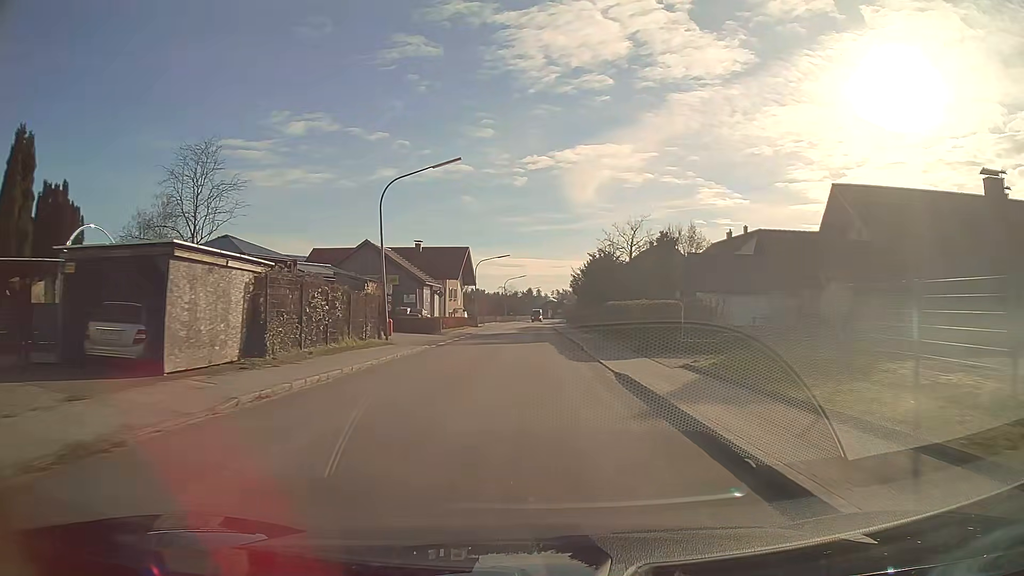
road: tertiary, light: Day
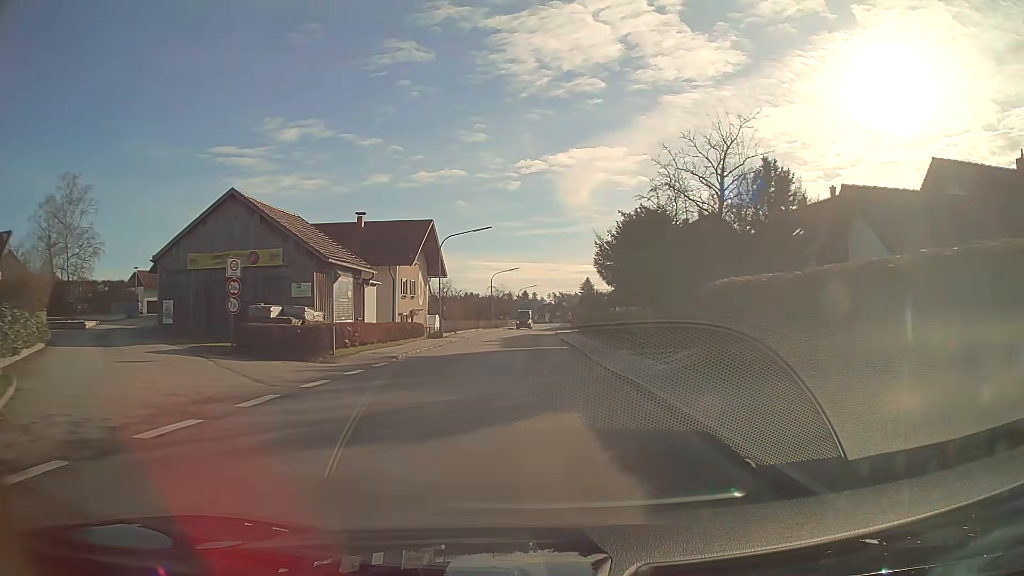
(+0.1, +24.9) m; 0°
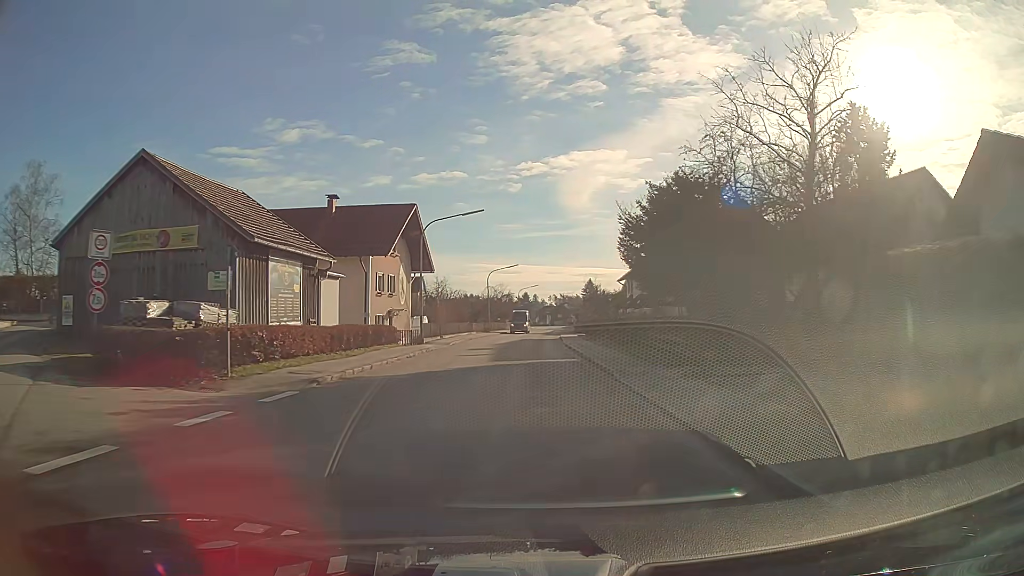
(0.0, +8.3) m; 0°
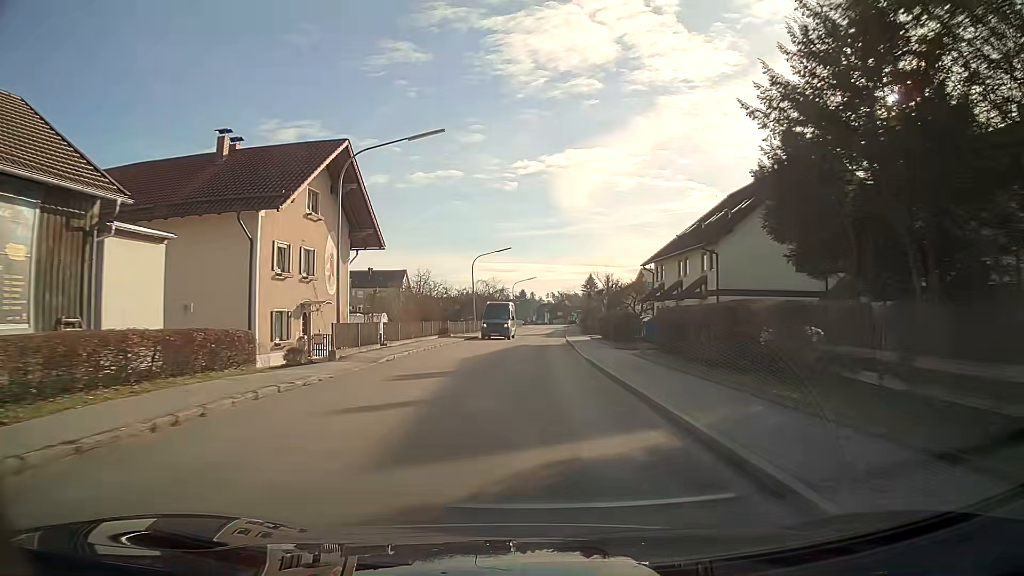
(0.0, +16.6) m; 0°
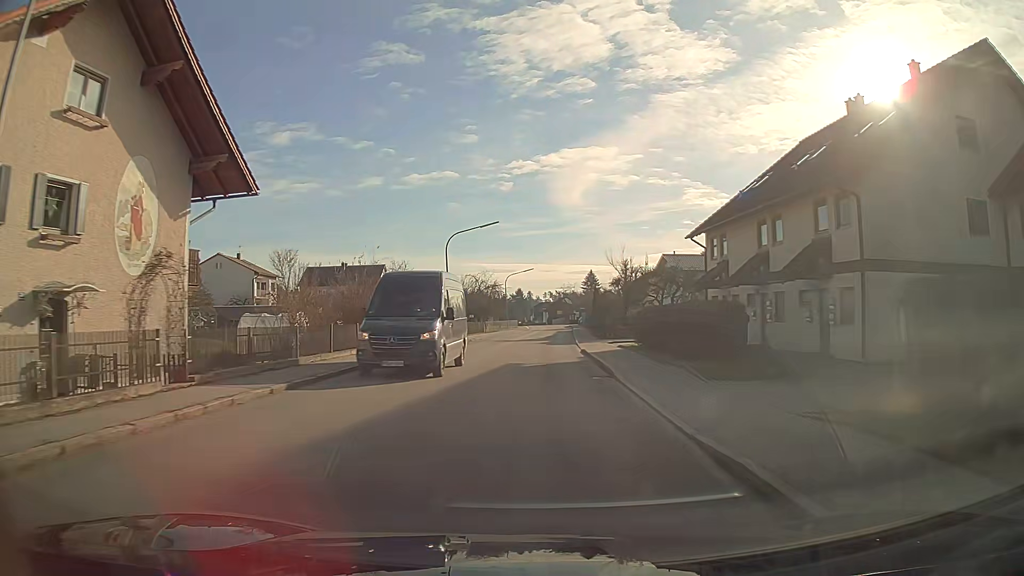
(0.0, +16.6) m; 0°
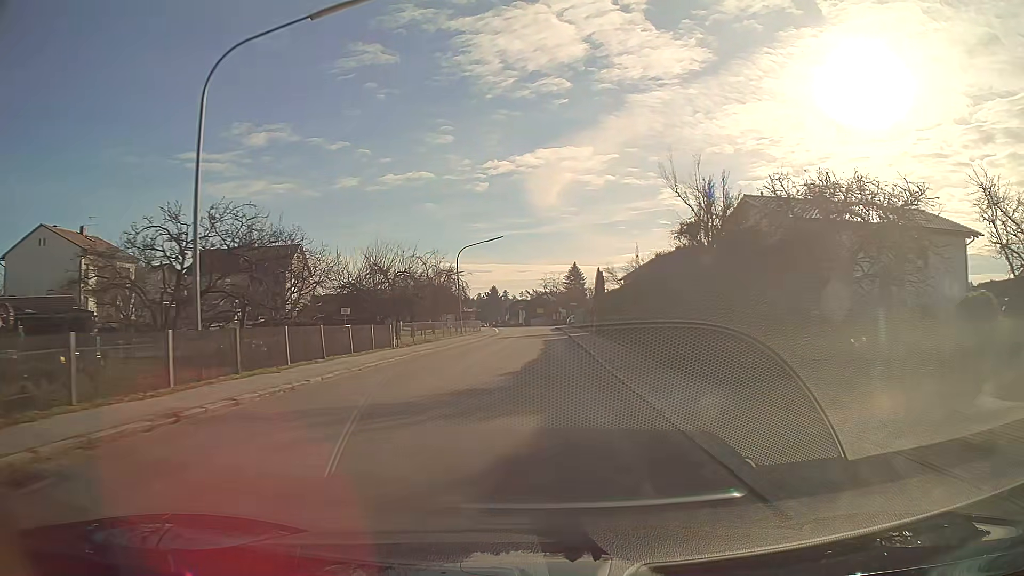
(+0.6, +33.2) m; +2°
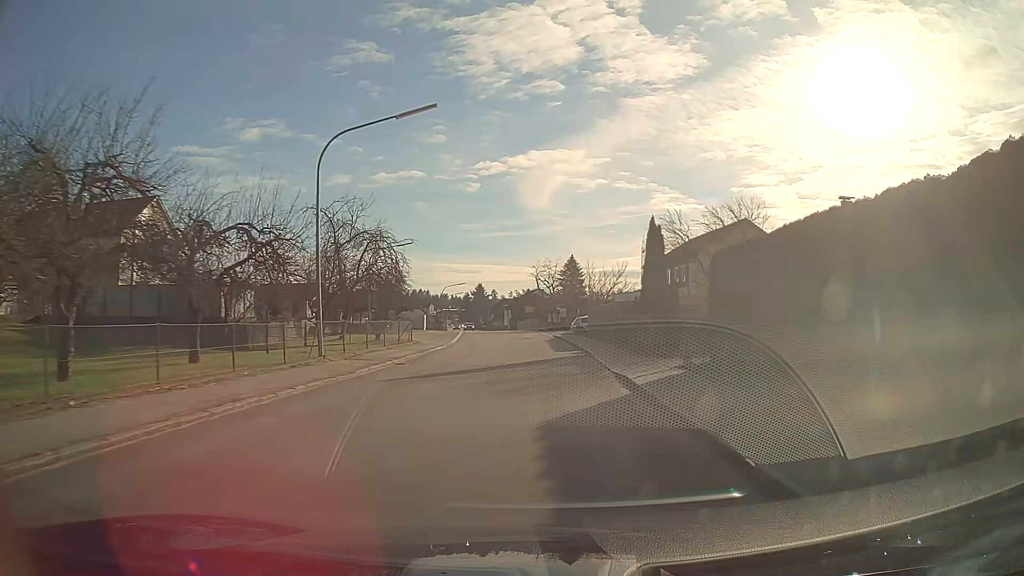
(+0.1, +33.2) m; +1°
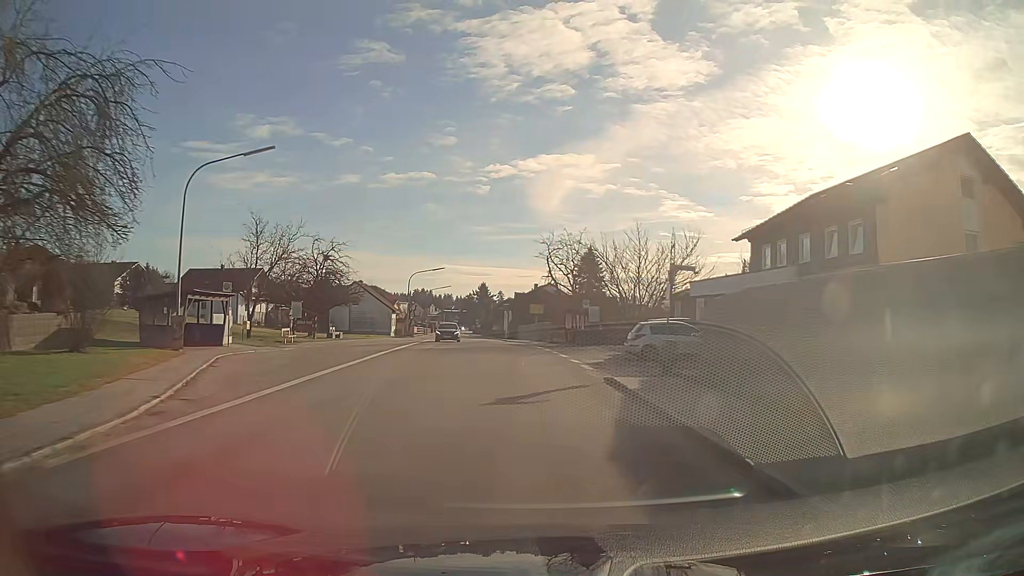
(-0.2, +33.1) m; -1°
